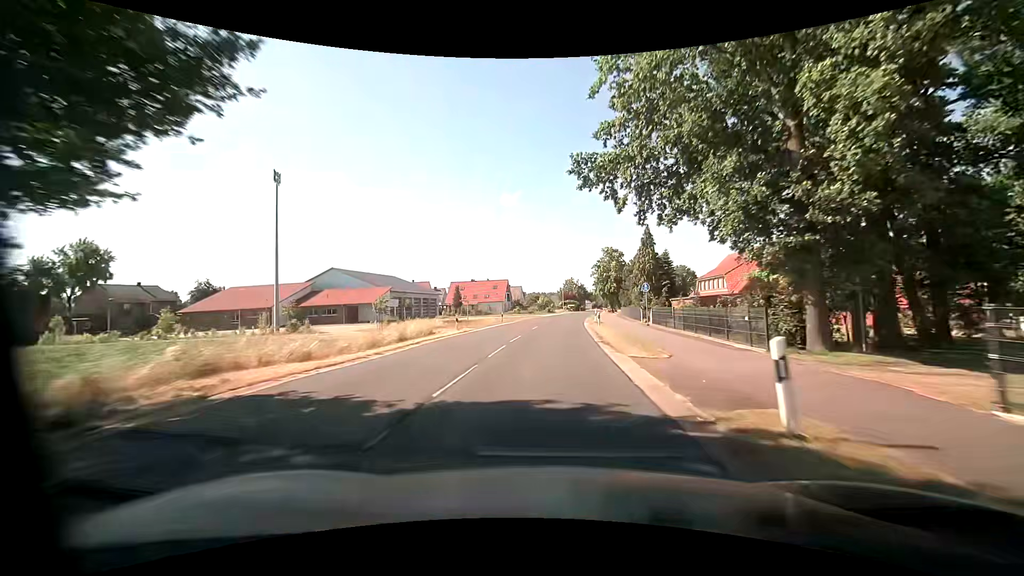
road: secondary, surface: asphalt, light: Day
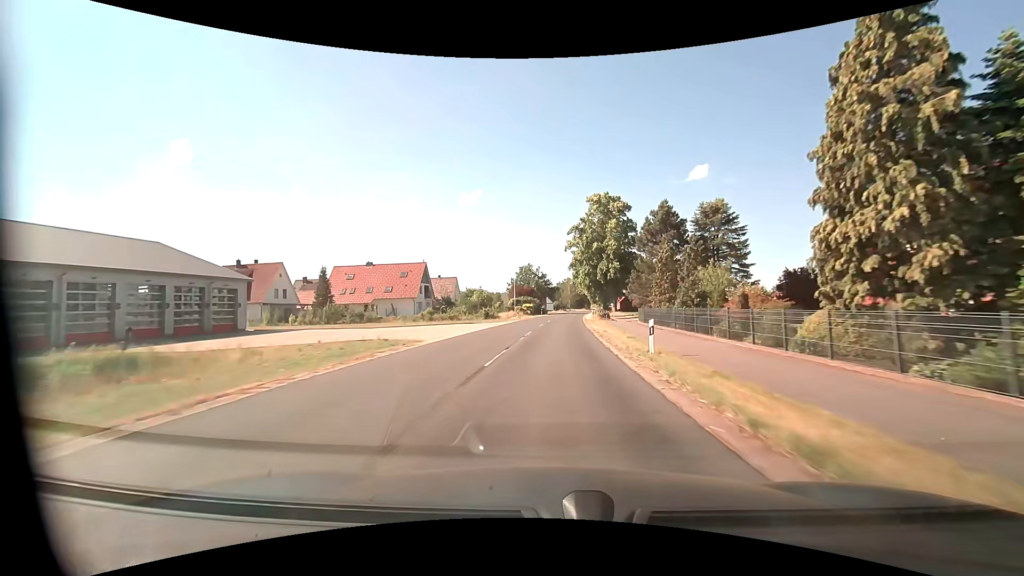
(+2.5, +56.1) m; +5°
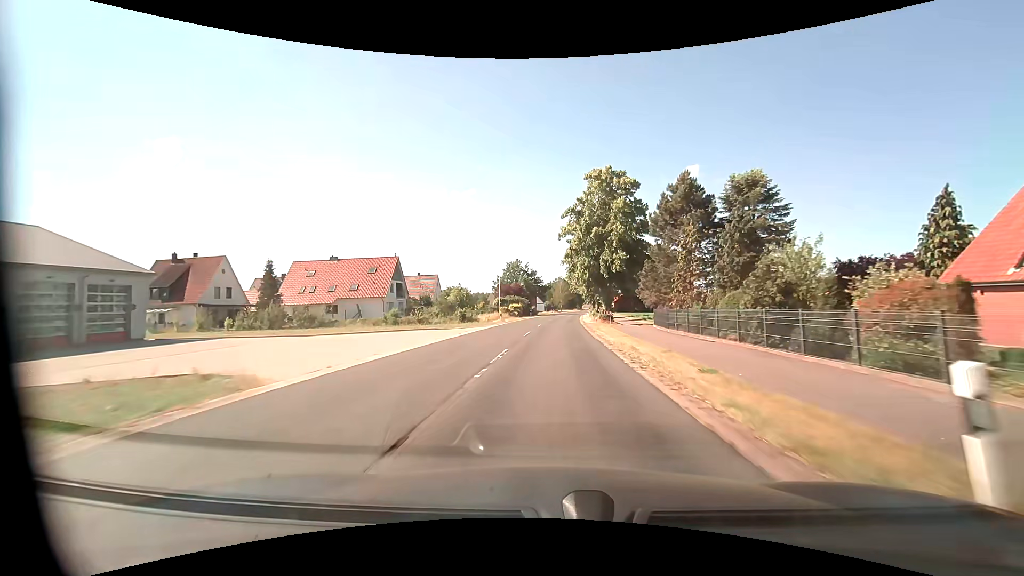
(+0.1, +11.3) m; +1°
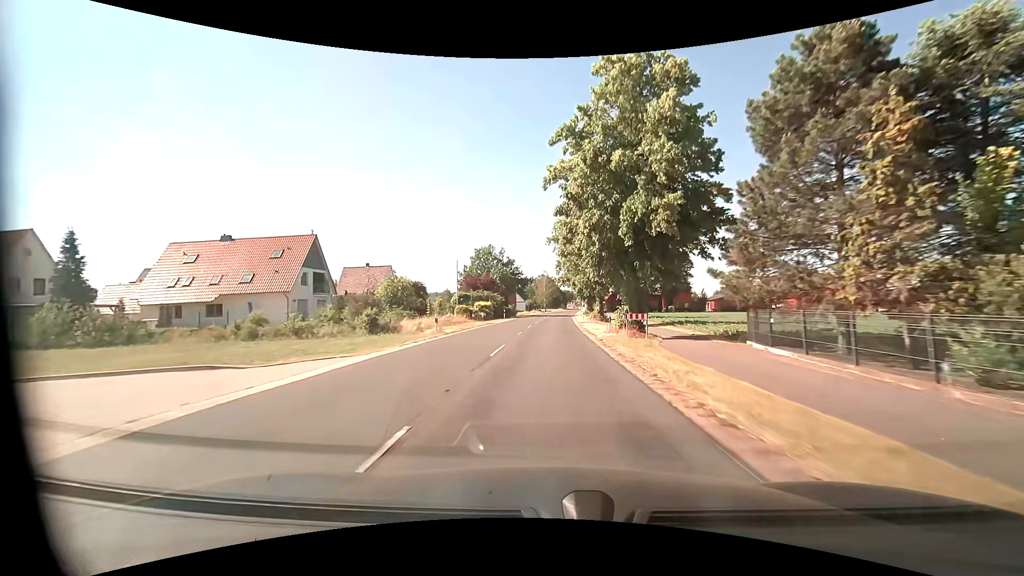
(+0.3, +22.5) m; +2°
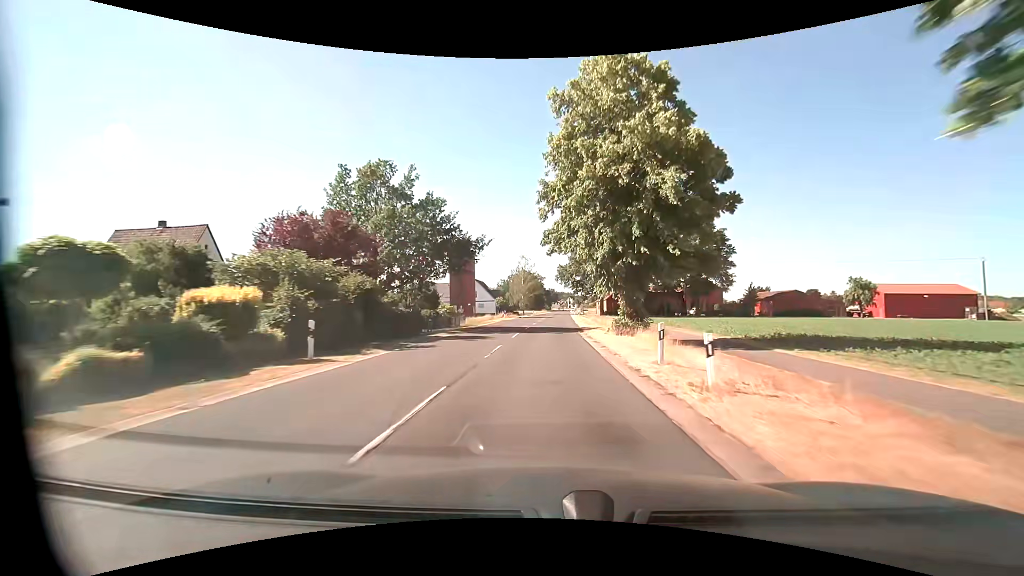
(+0.8, +45.1) m; +2°
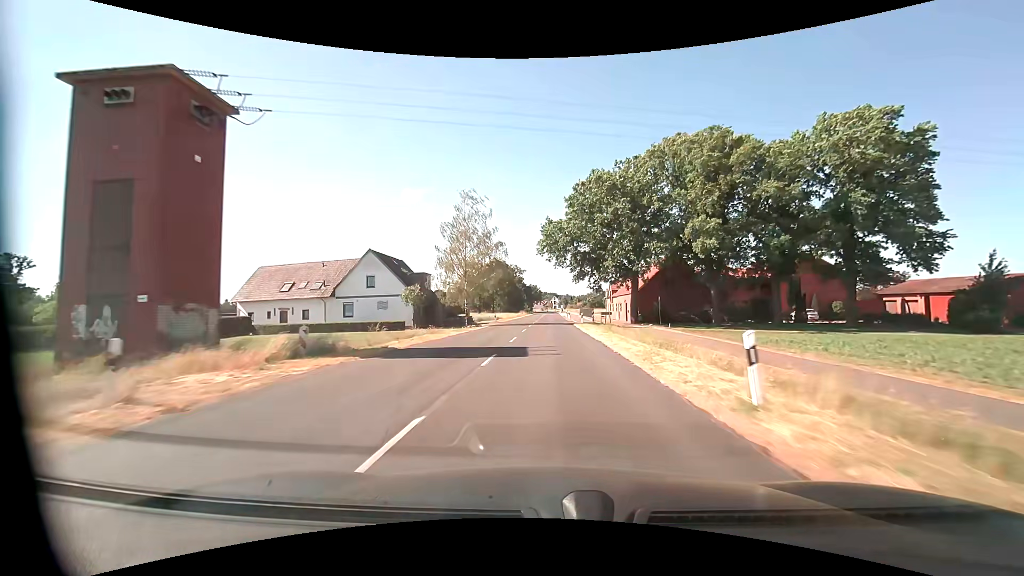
(+1.1, +56.5) m; +2°
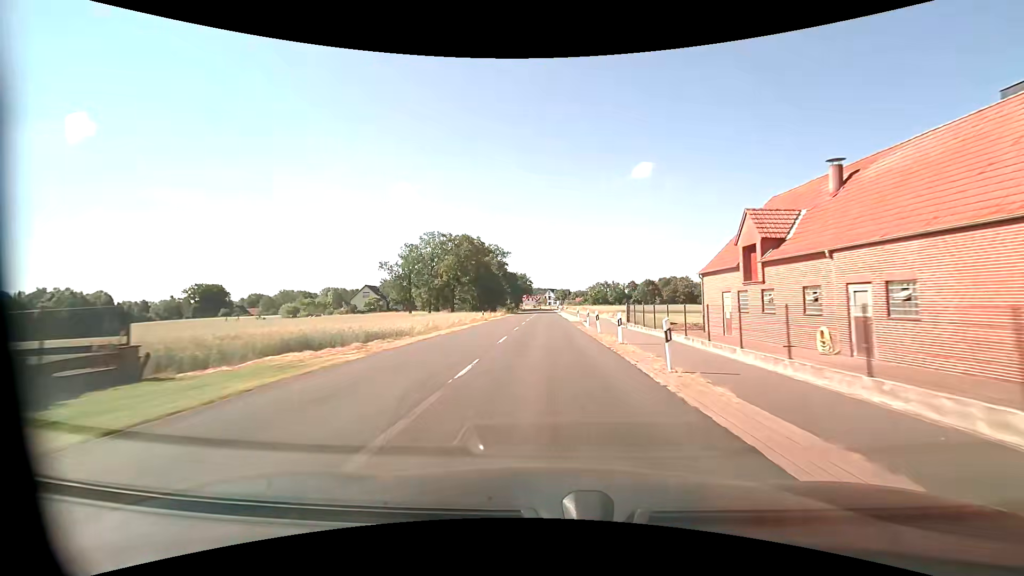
(+0.6, +56.5) m; +1°
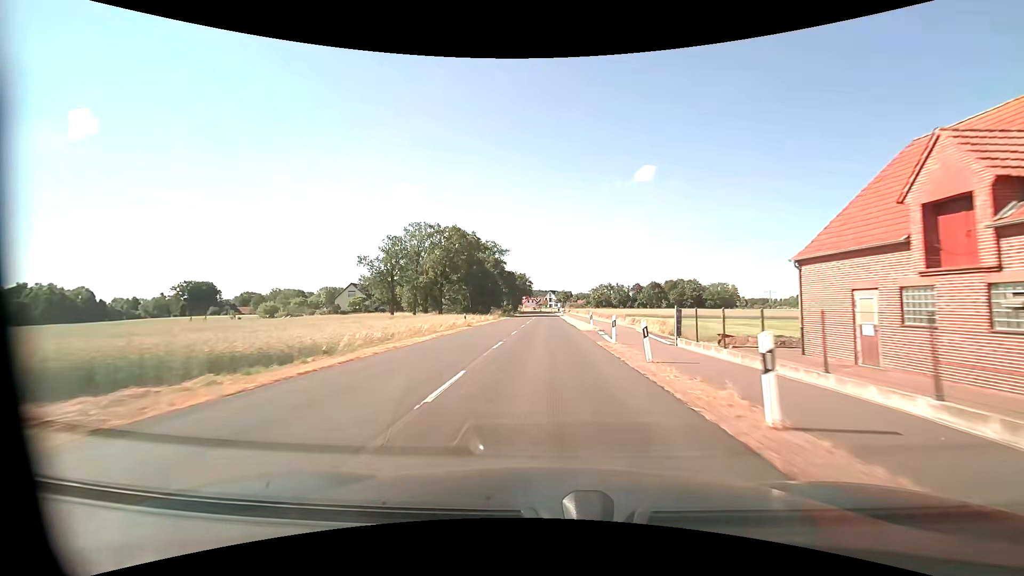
(-0.1, +11.3) m; -1°
(0, +10) (0, +20) (0, +30) (0, +40) (0, +50) (0, +60) (0, +70) (0, +80) (0, +90) (0, +100) m
